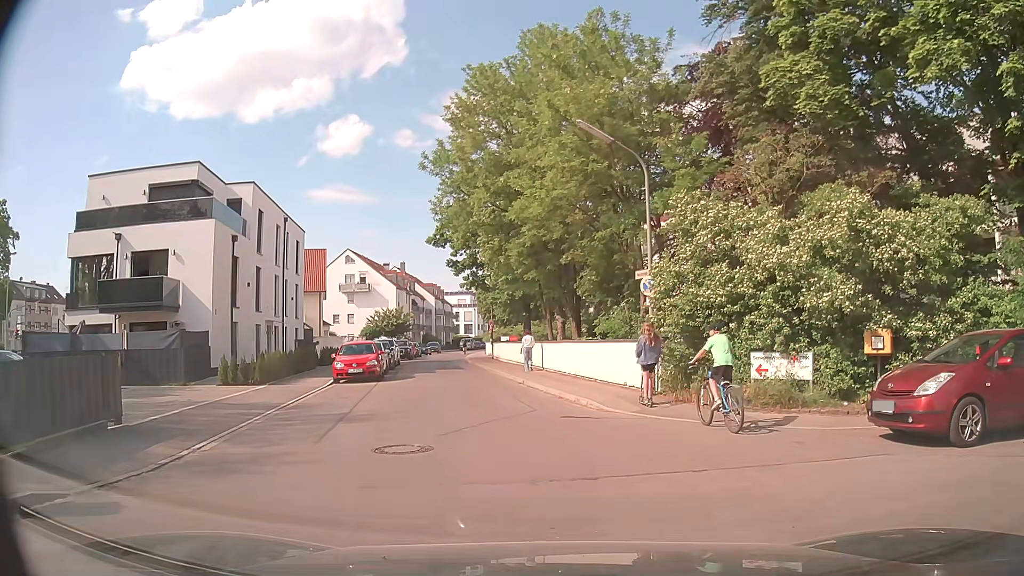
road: residential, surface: asphalt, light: Day
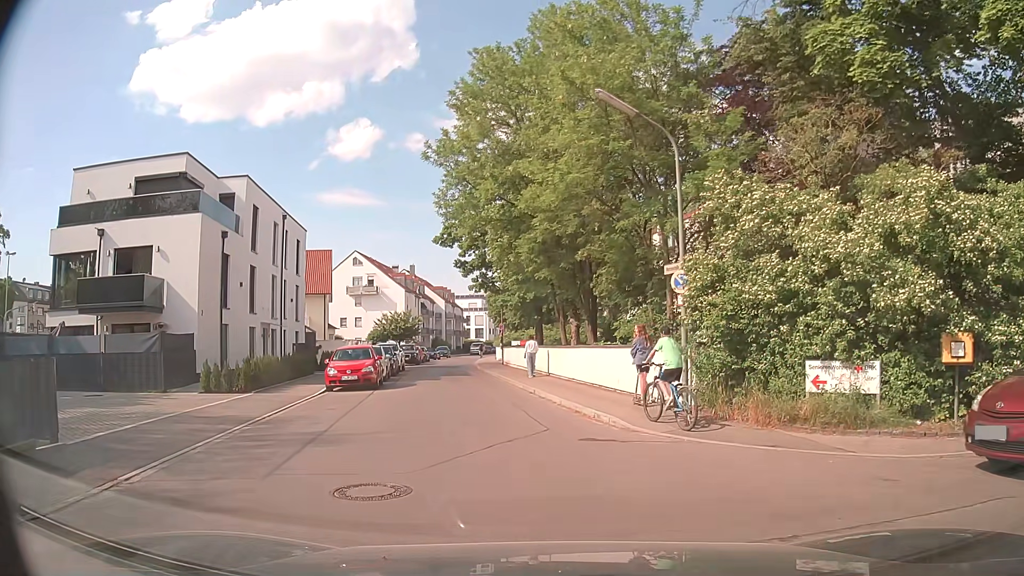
(+0.1, +2.3) m; +1°
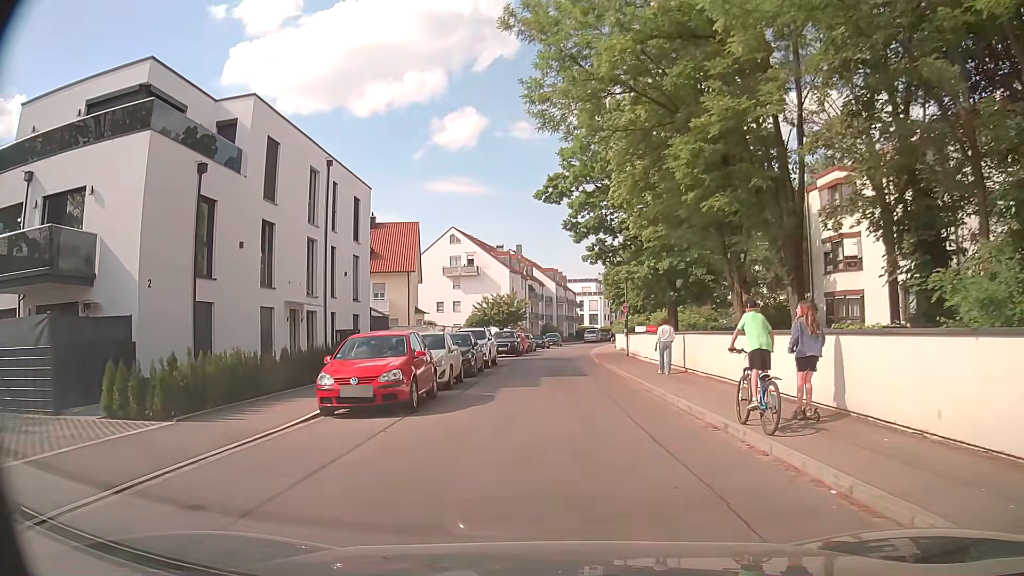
(-0.7, +10.7) m; -9°
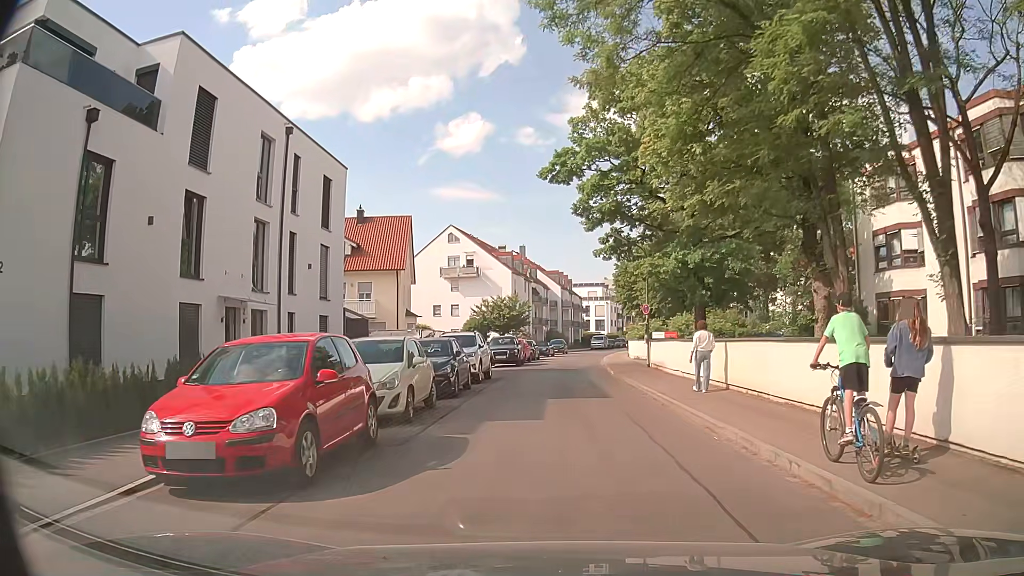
(0.0, +5.8) m; -1°
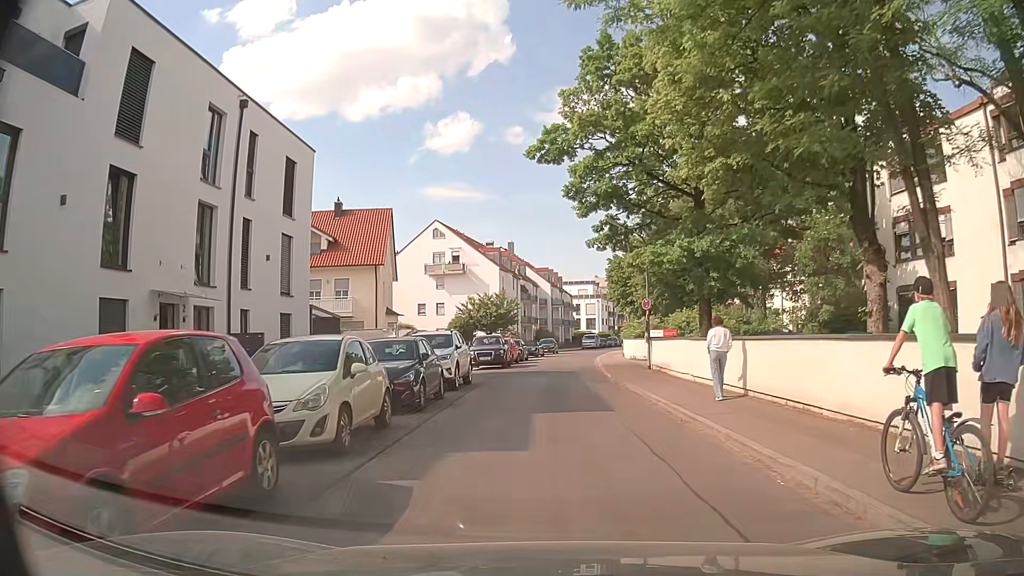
(+0.1, +3.2) m; 0°
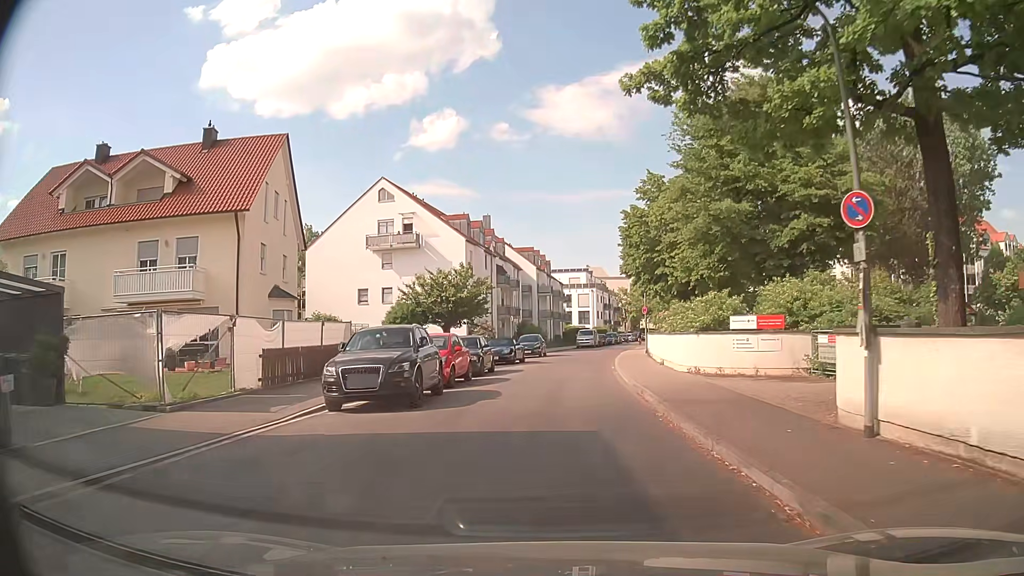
(+0.6, +19.6) m; +2°
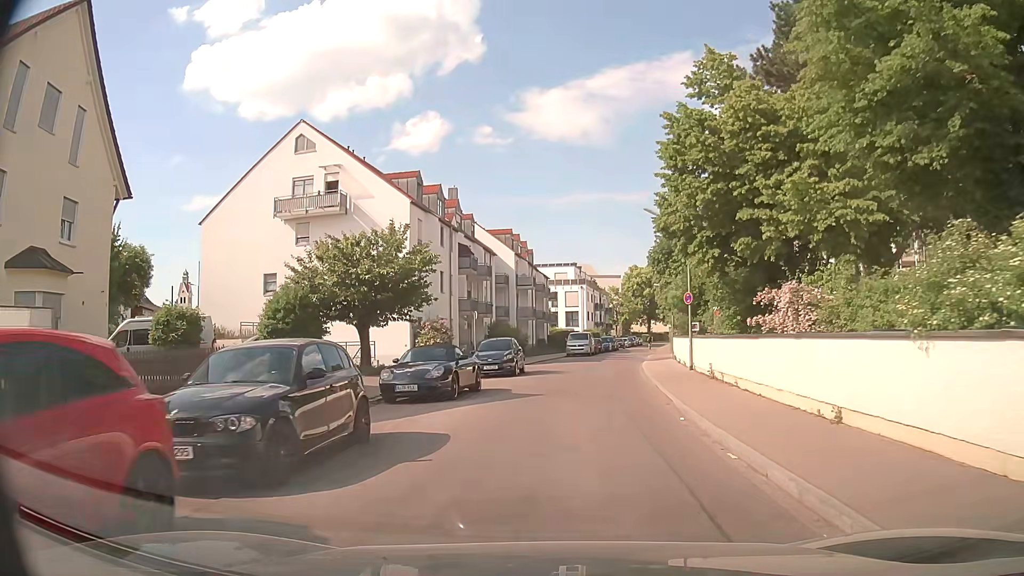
(0.0, +16.7) m; 0°
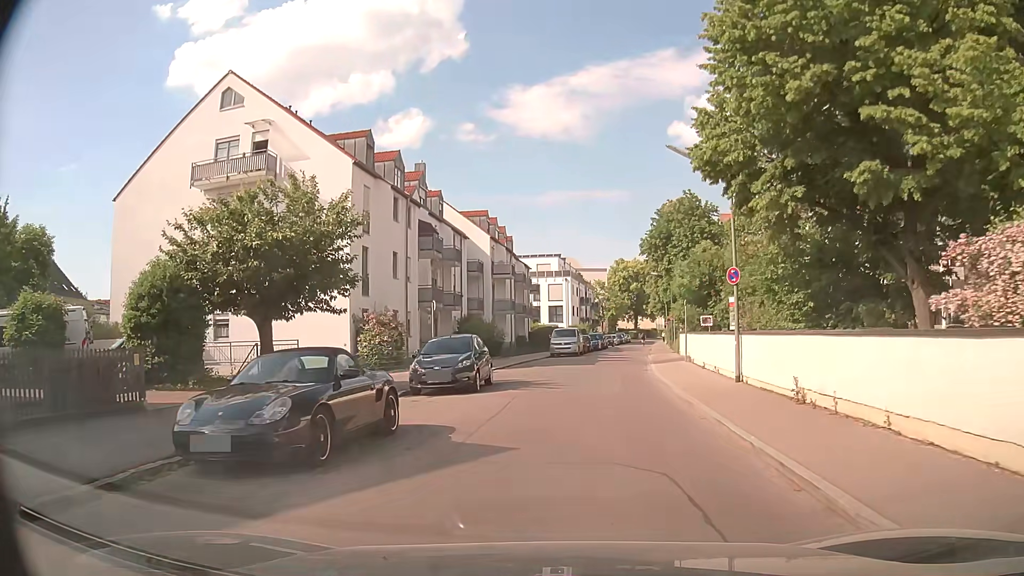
(+0.2, +8.2) m; +2°
(0, +10) (+1, +20) (+2, +30) (+4, +40) (+5, +50) (+7, +60) (+9, +69) (+10, +79) (+12, +89) (+14, +99) m
